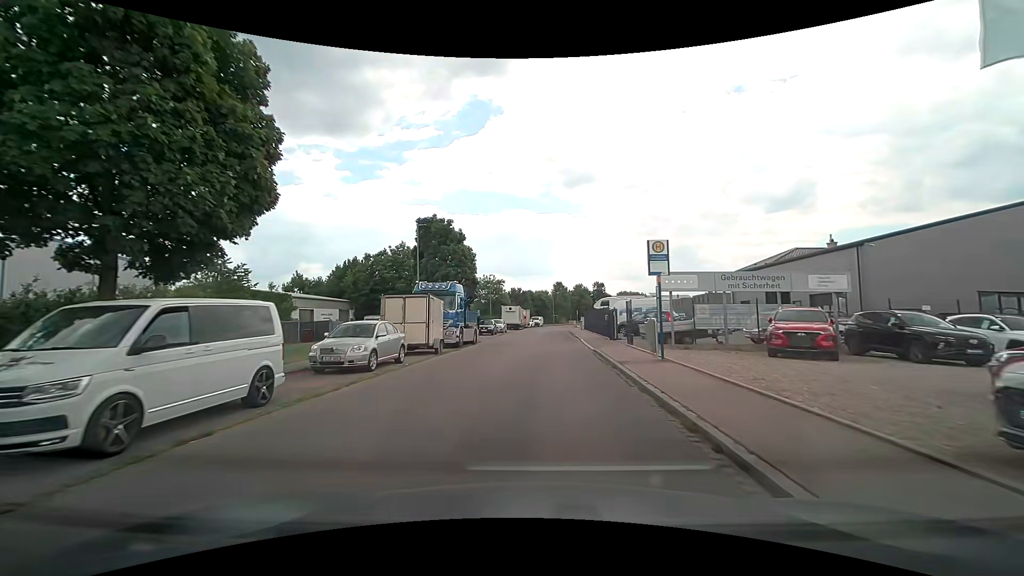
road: residential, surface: asphalt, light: Day
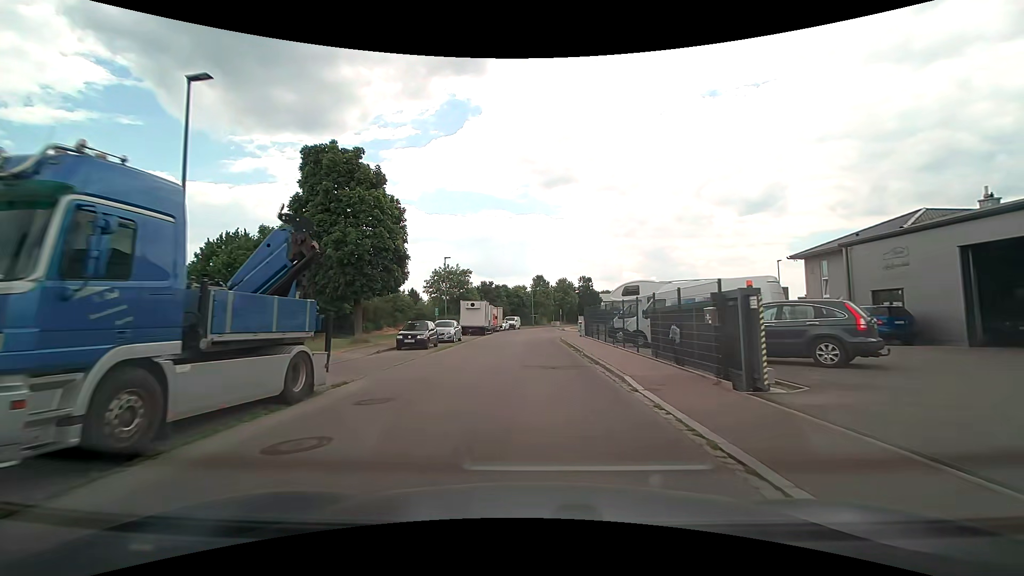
(+0.4, +20.7) m; +3°
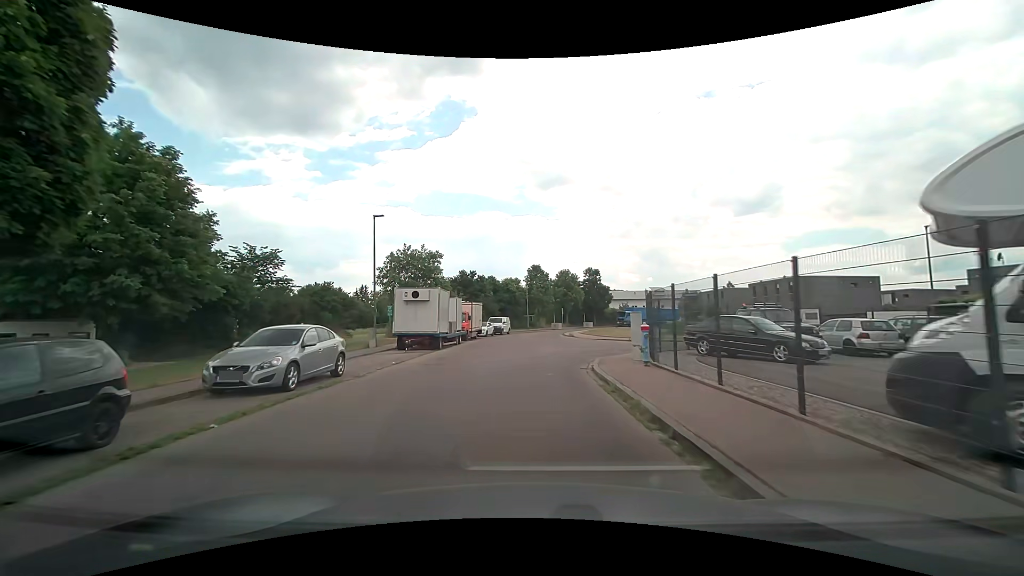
(+0.1, +21.0) m; 0°
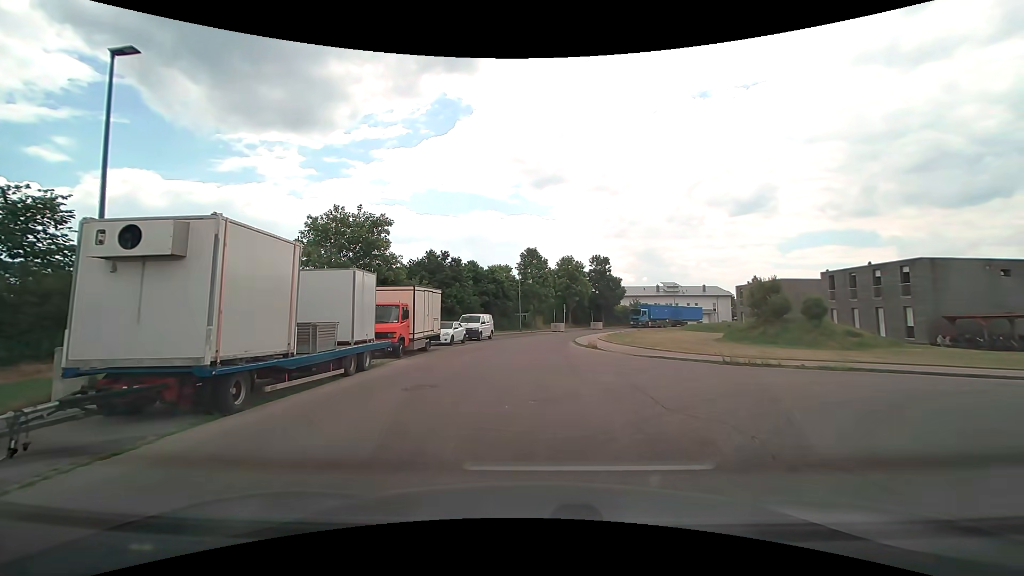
(+0.1, +17.9) m; +1°
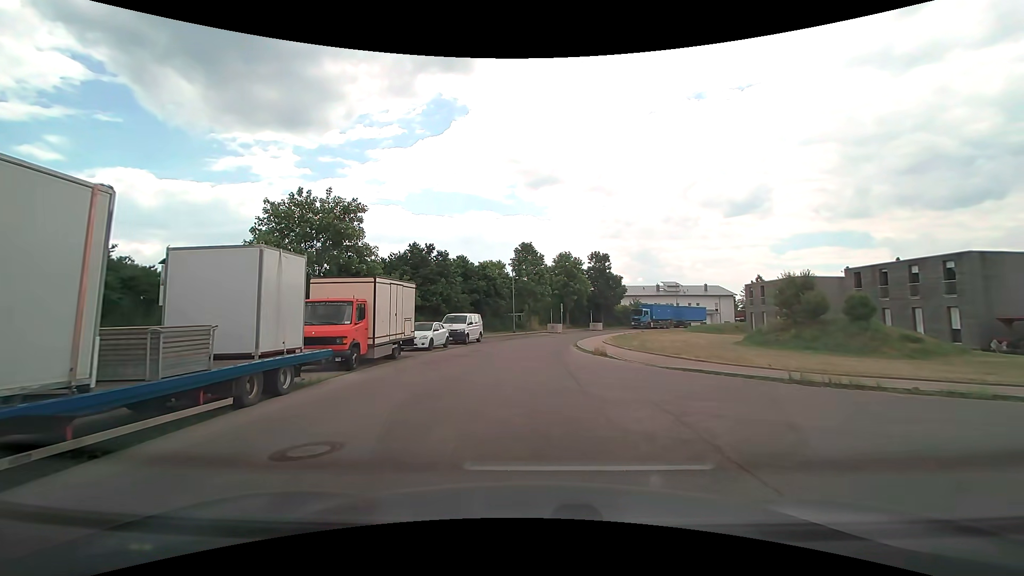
(0.0, +4.8) m; 0°
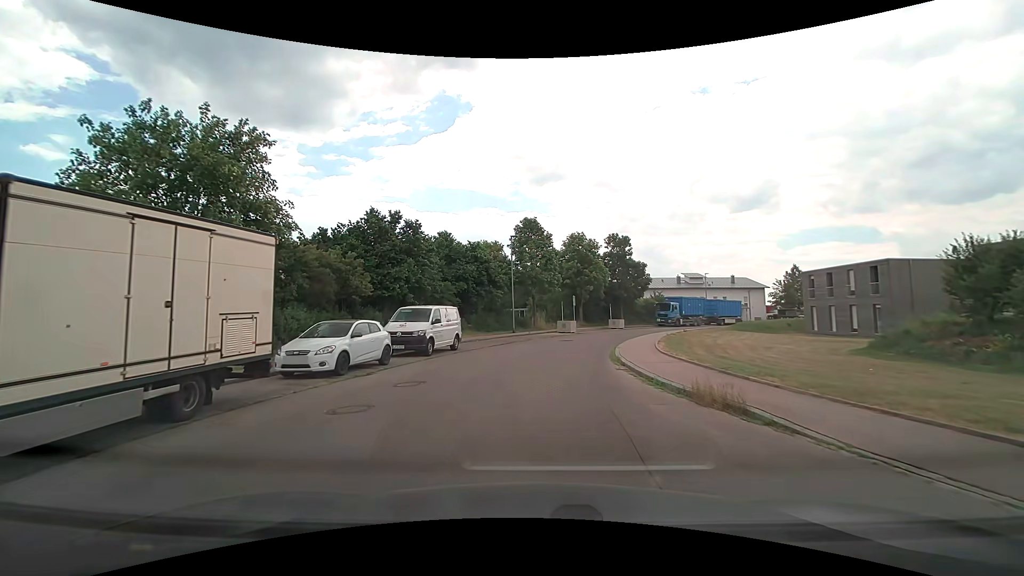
(-0.1, +12.6) m; 0°
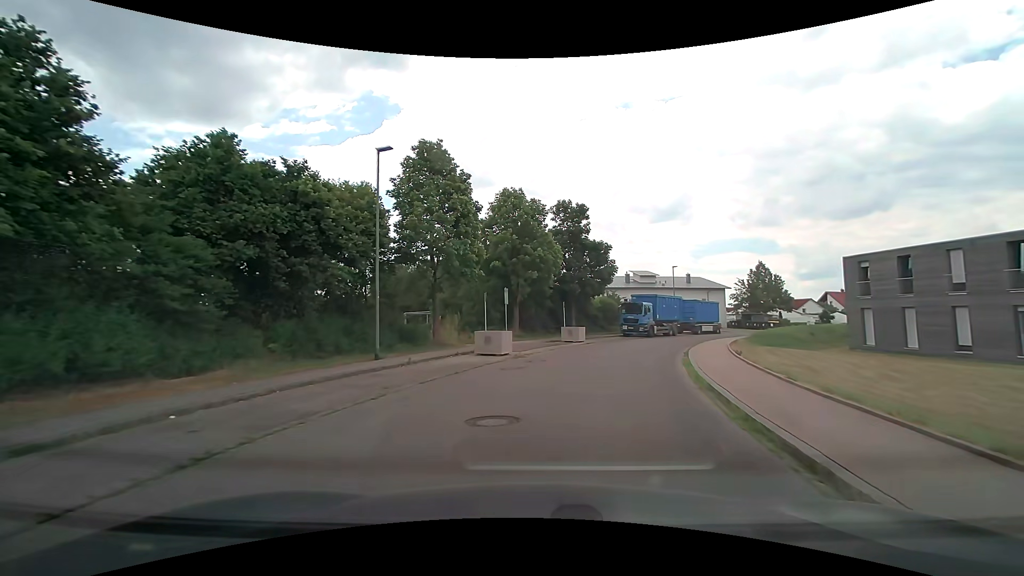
(+0.8, +21.3) m; +7°
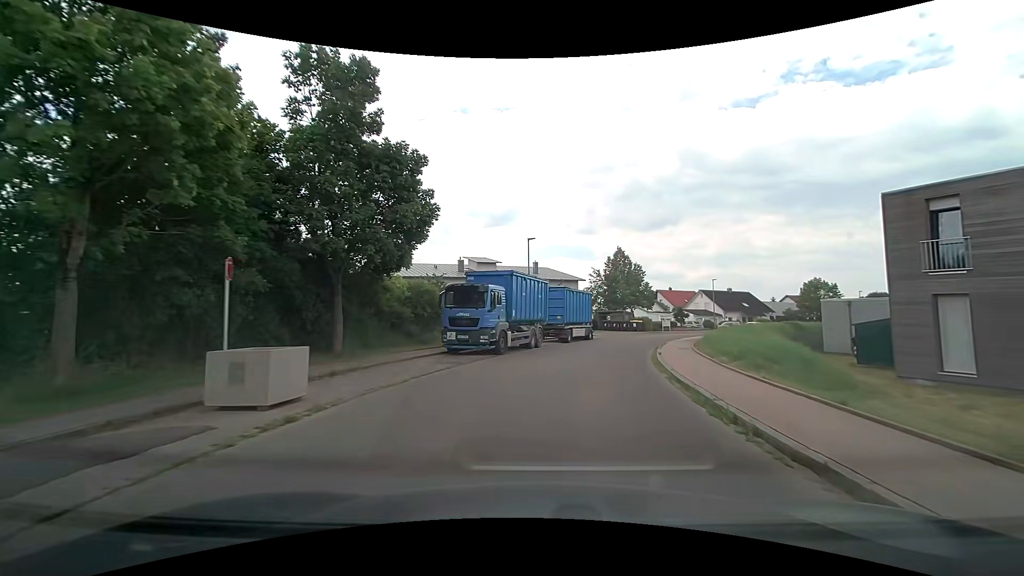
(+3.7, +23.1) m; +19°
(+1, +10) (+2, +20) (+5, +29) (+8, +39) (+13, +48) (+18, +56) (+24, +64) (+31, +71) (+39, +78) (+47, +83) m
